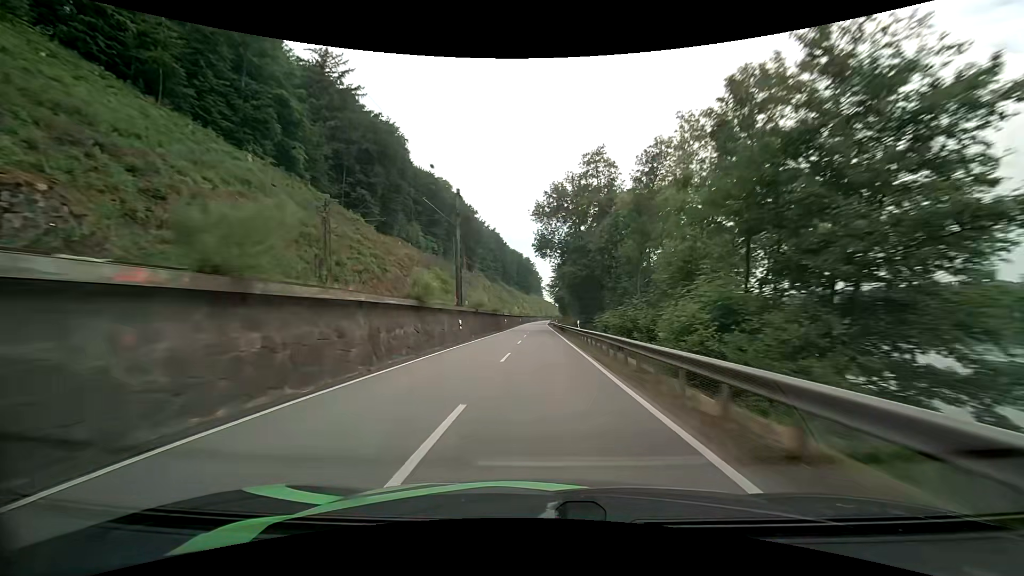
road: primary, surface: asphalt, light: Day
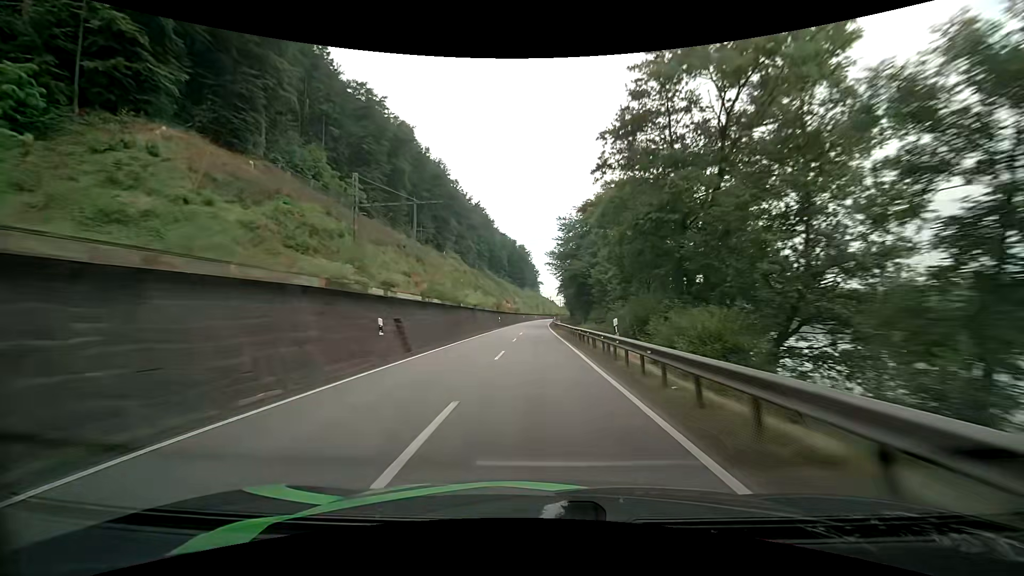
(+0.2, +59.7) m; +1°
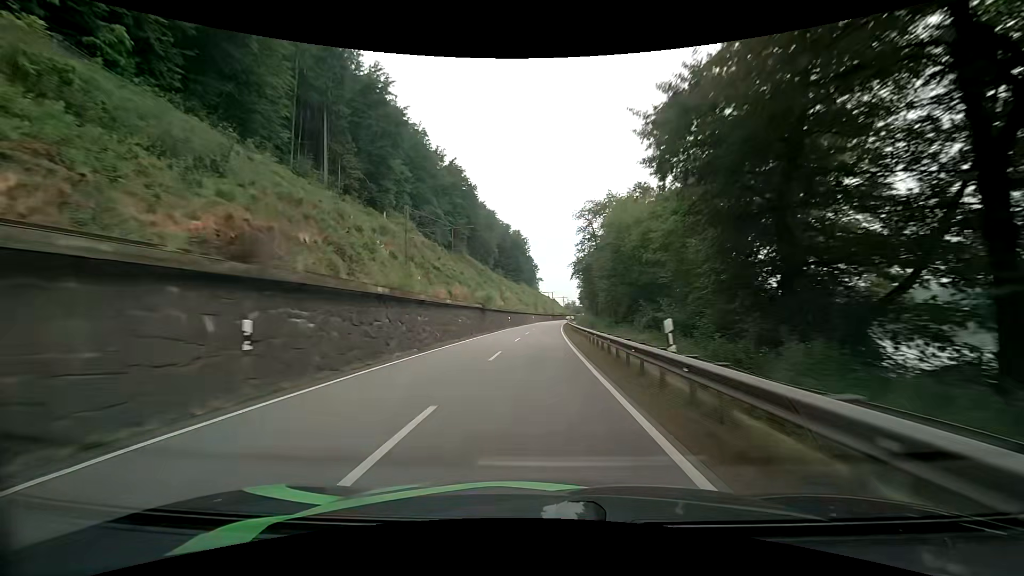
(-0.1, +60.0) m; 0°
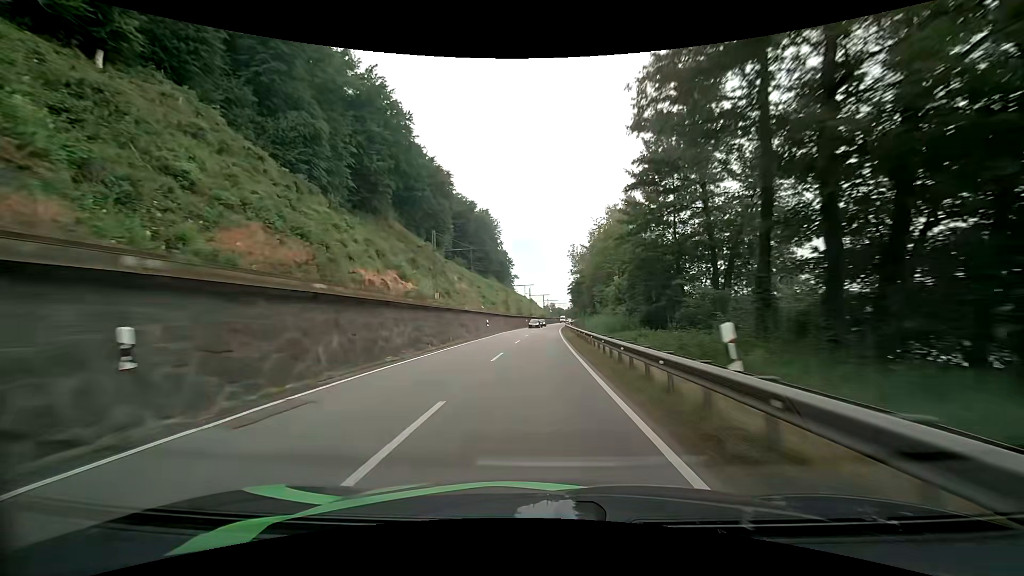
(+0.8, +58.9) m; +2°
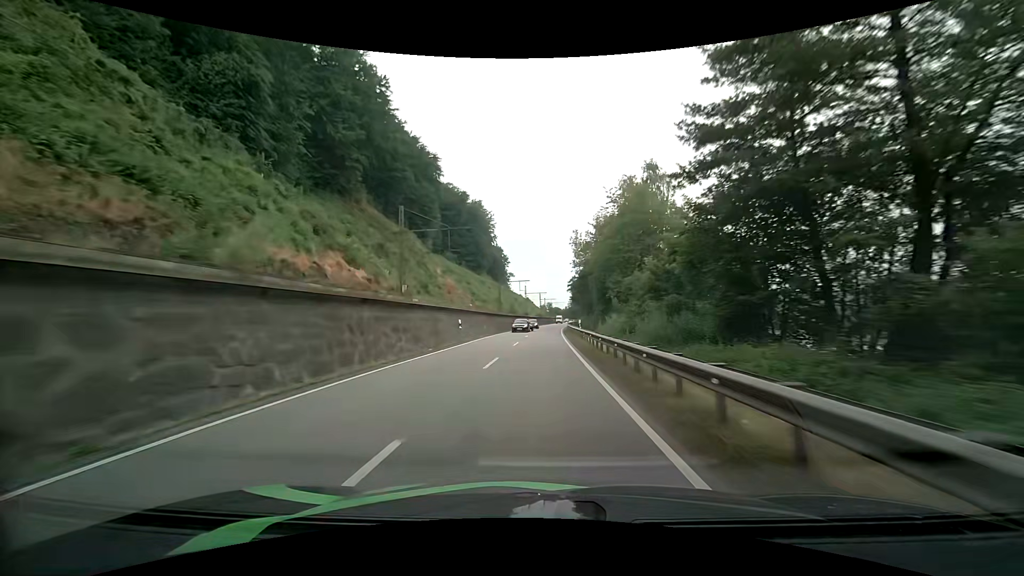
(+0.1, +14.6) m; +1°
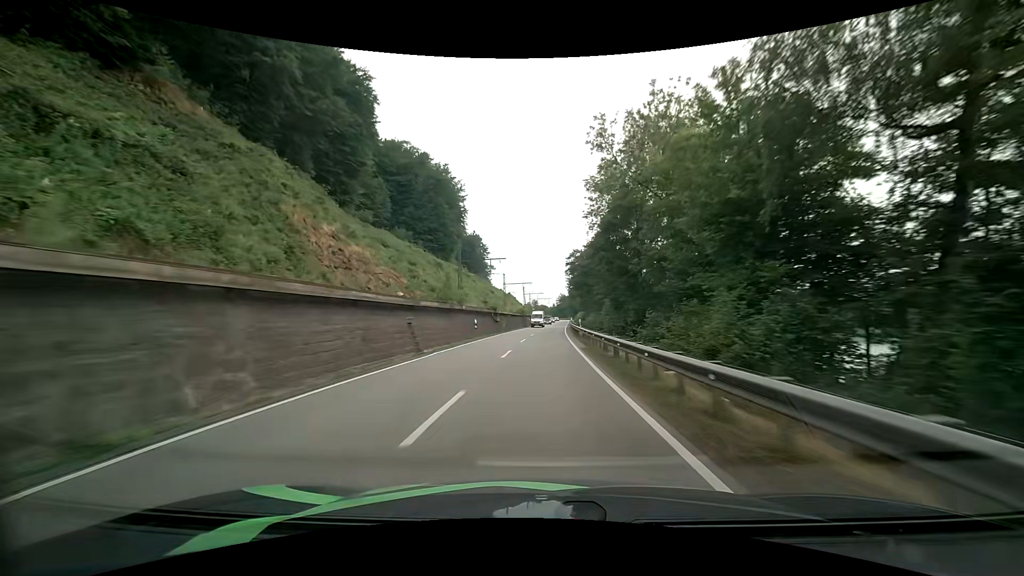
(+0.7, +43.7) m; +2°
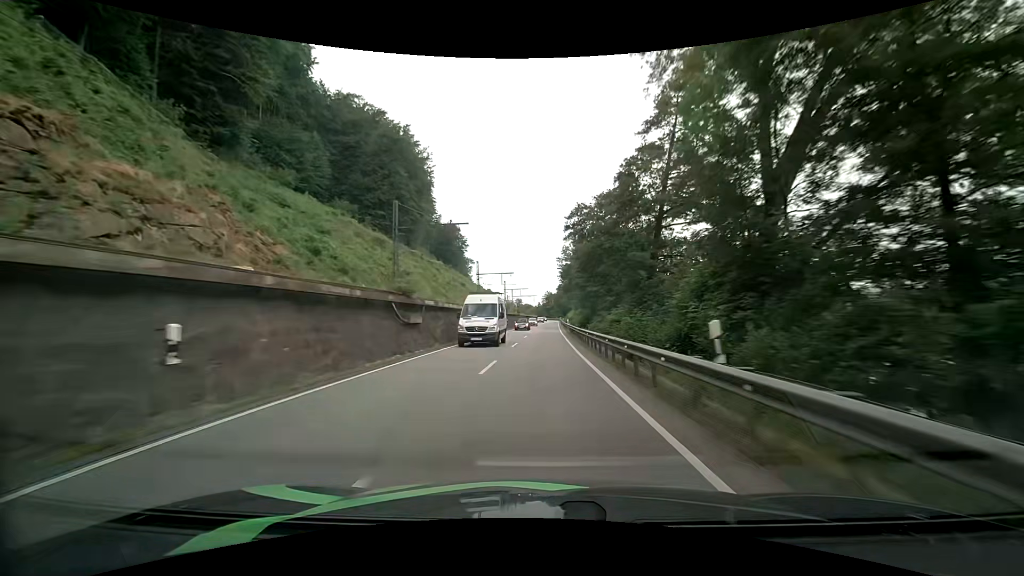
(+0.4, +29.1) m; +1°
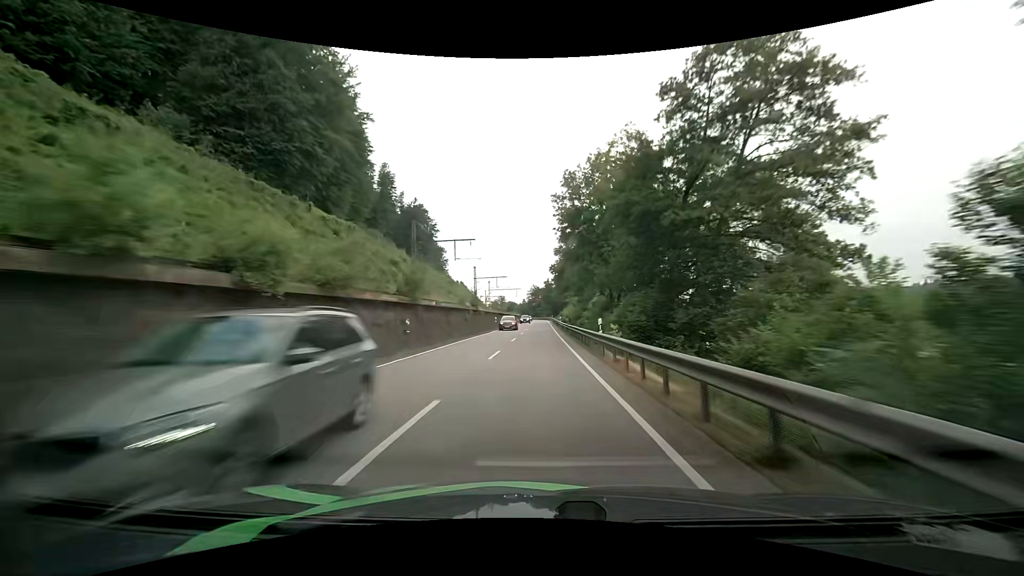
(+1.1, +43.7) m; +2°
(0, +10) (0, +20) (0, +30) (0, +40) (0, +50) (+1, +60) (+1, +70) (+1, +80) (+1, +90) (+1, +100) m
